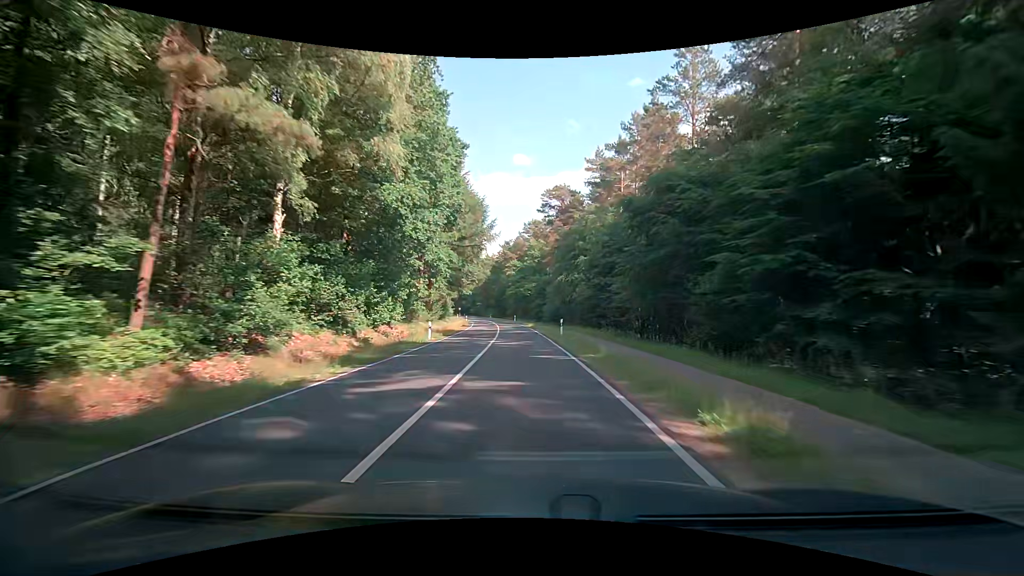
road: secondary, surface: asphalt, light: Day
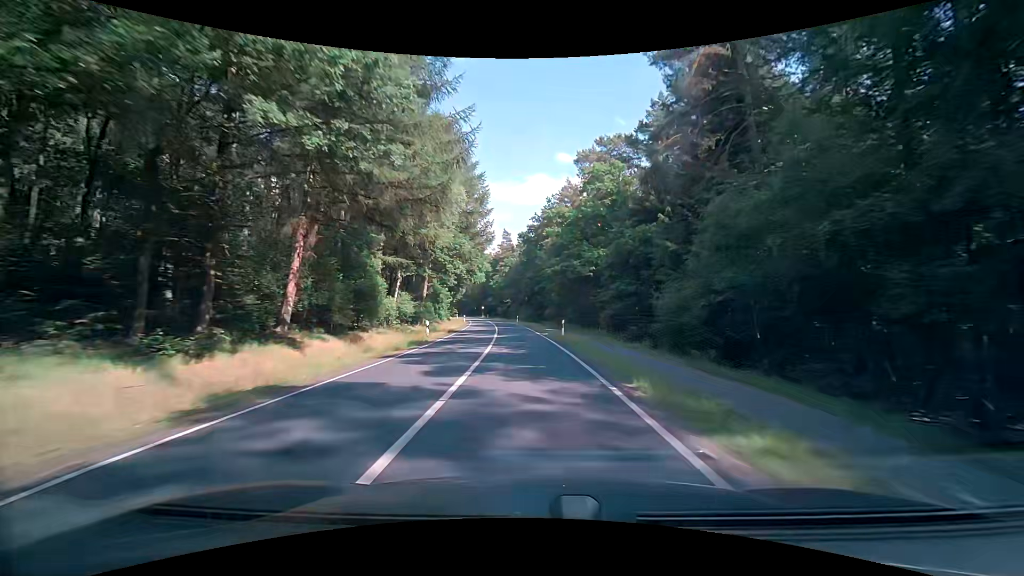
(-3.0, +51.2) m; -6°
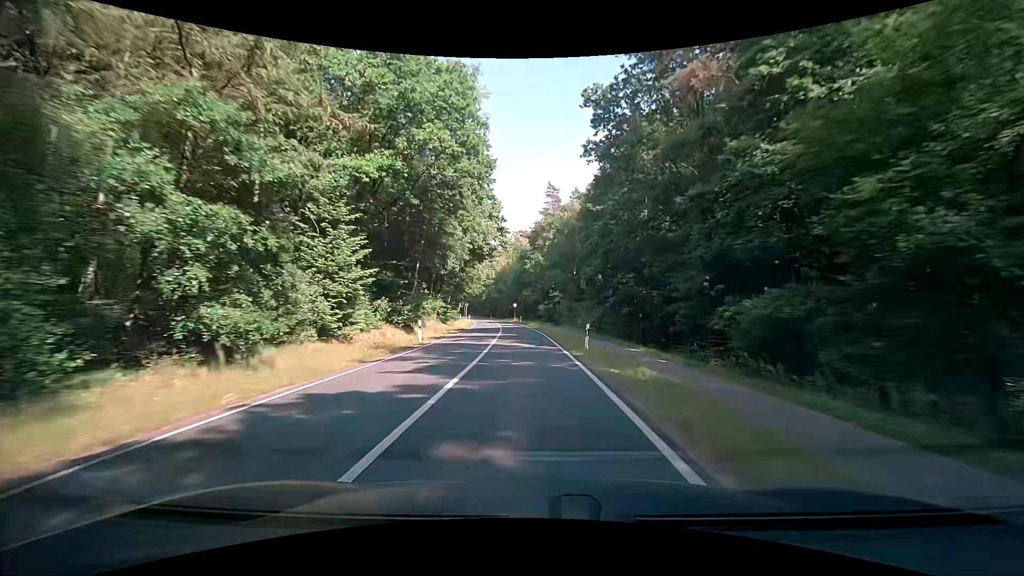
(-1.7, +52.9) m; -6°
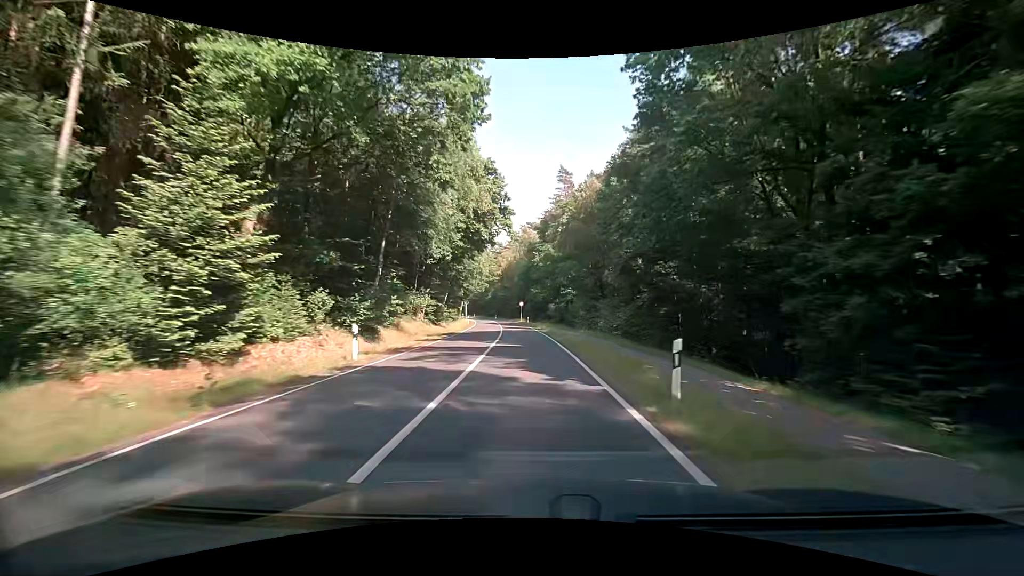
(0.0, +10.5) m; 0°
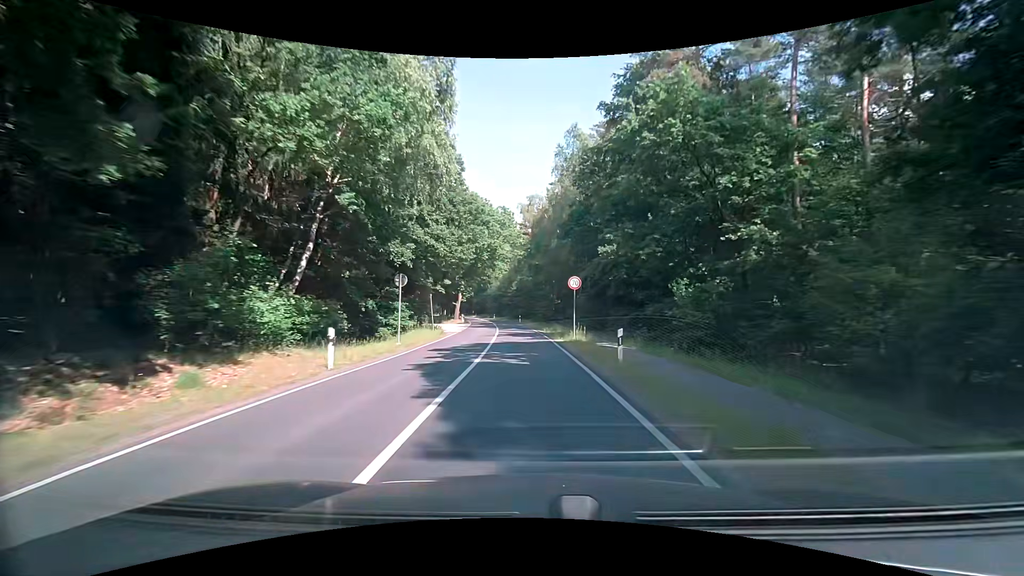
(-1.8, +51.9) m; -4°
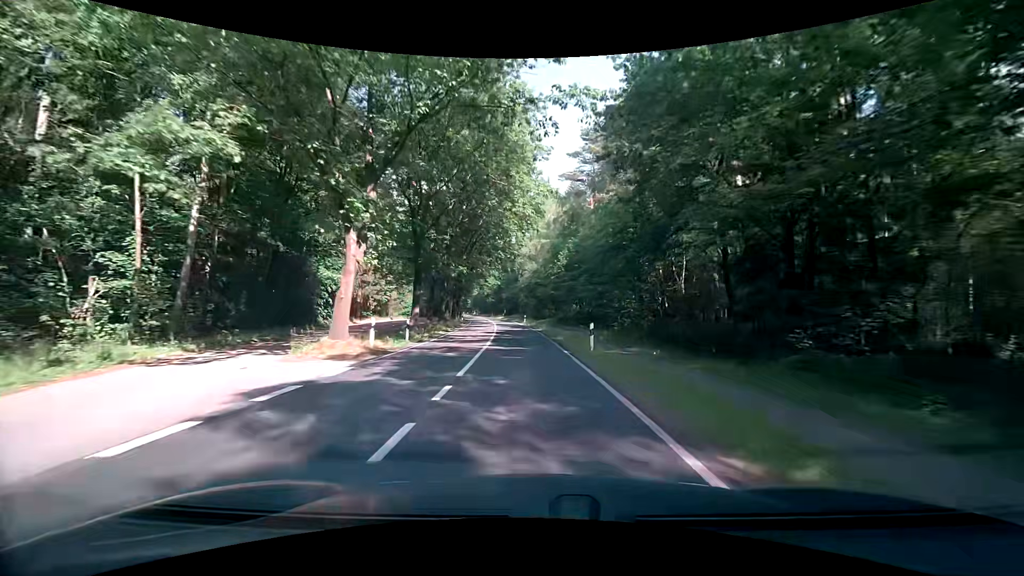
(-2.3, +51.3) m; -6°
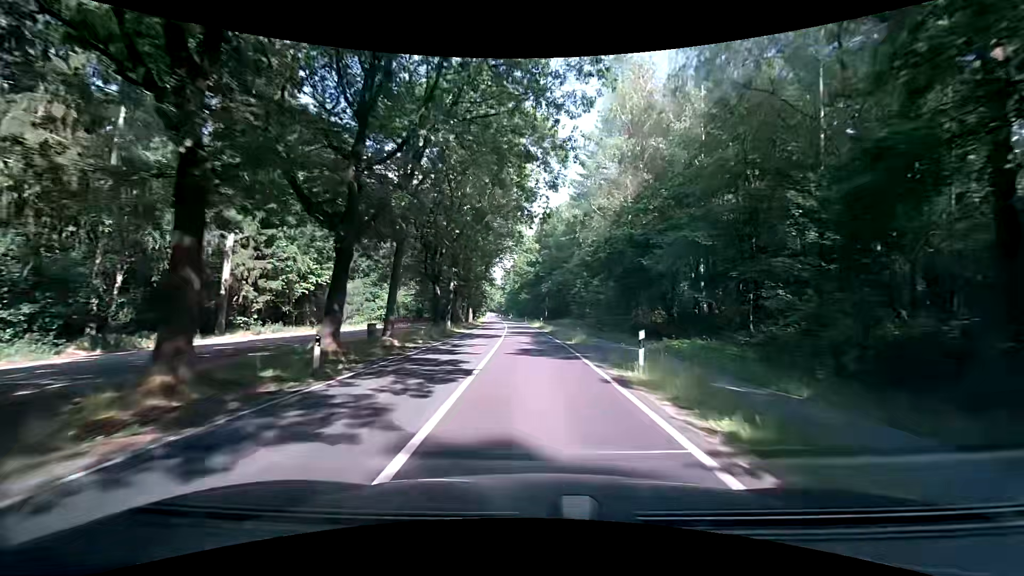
(-1.9, +50.6) m; -4°
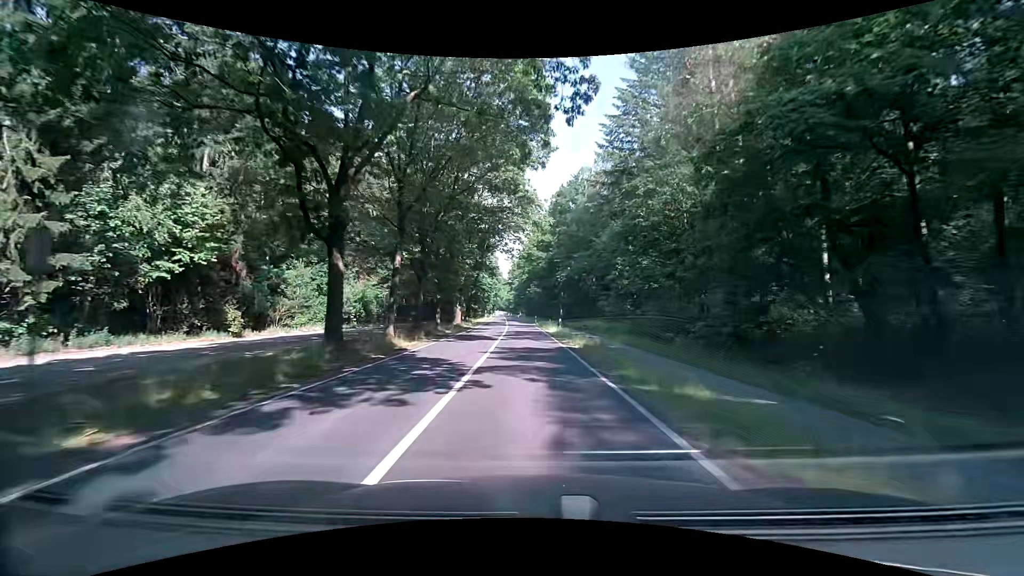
(-0.2, +20.1) m; -2°
(0, +10) (0, +20) (0, +30) (-1, +40) (-1, +50) (-1, +60) (-2, +70) (-2, +80) (-3, +90) (-3, +100) m
